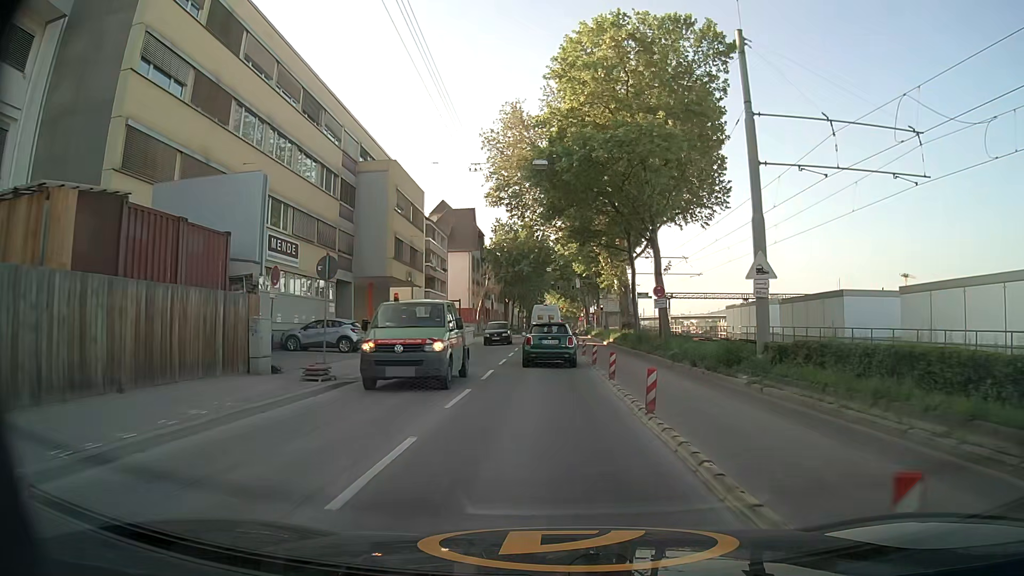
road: secondary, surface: asphalt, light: Day
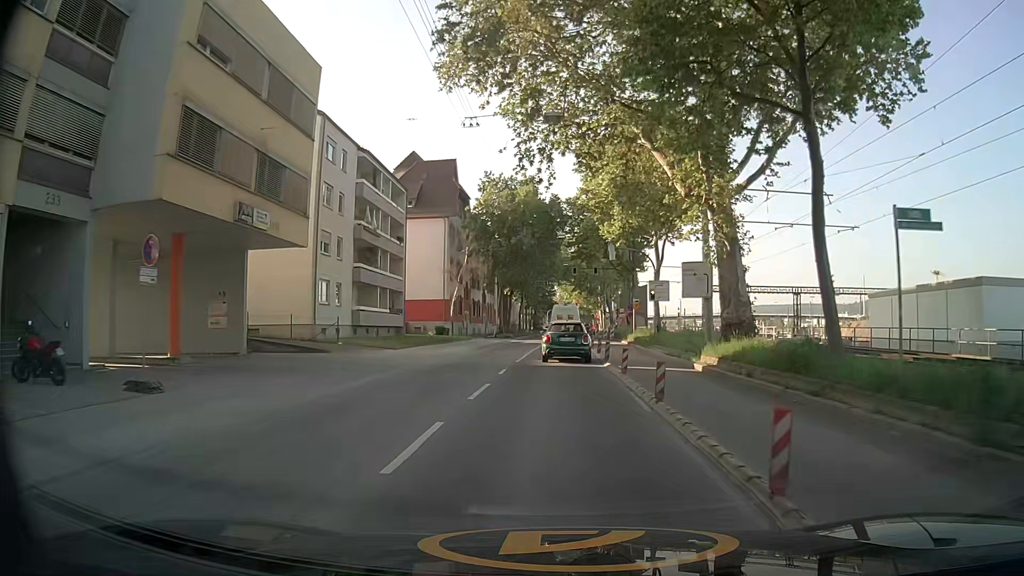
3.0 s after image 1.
(-0.4, +29.8) m; -1°
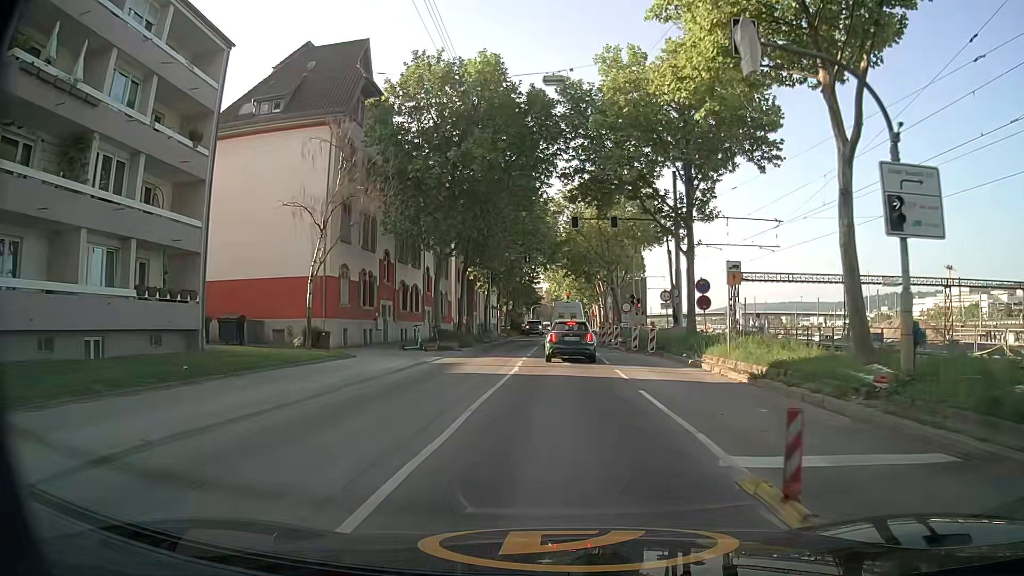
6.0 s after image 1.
(+0.2, +31.0) m; +1°
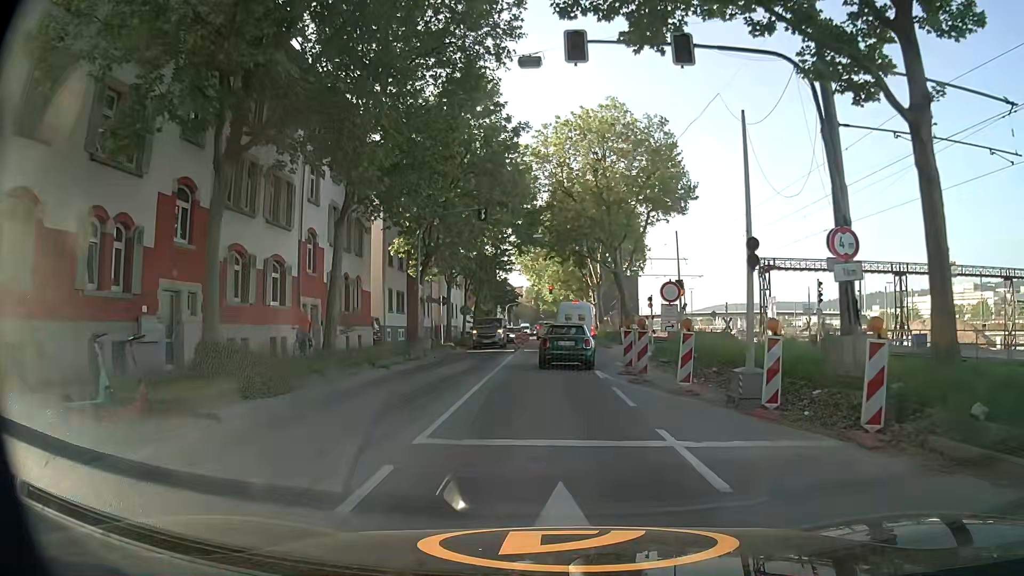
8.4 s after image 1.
(+0.4, +22.9) m; +2°
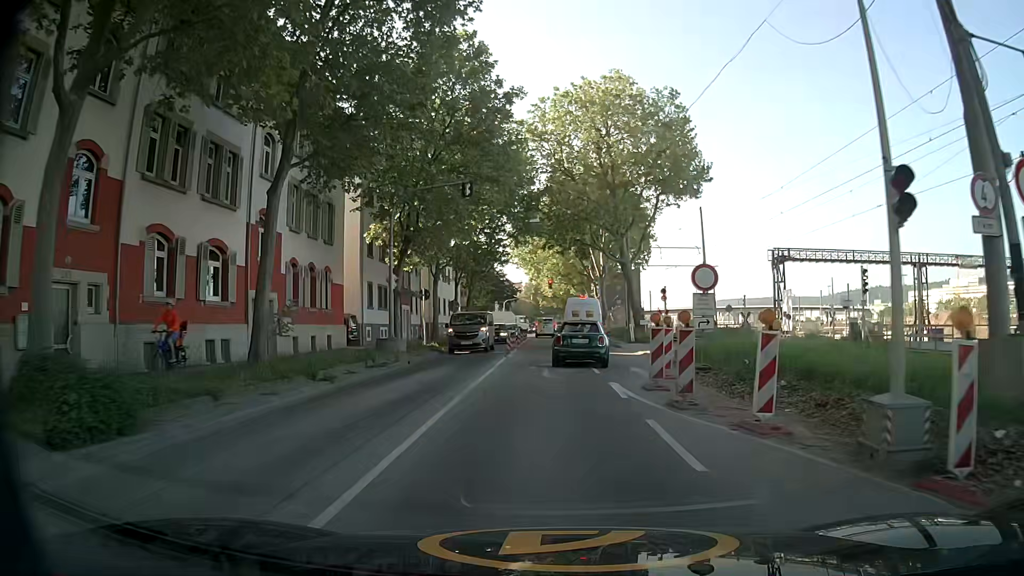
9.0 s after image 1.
(0.0, +5.3) m; 0°
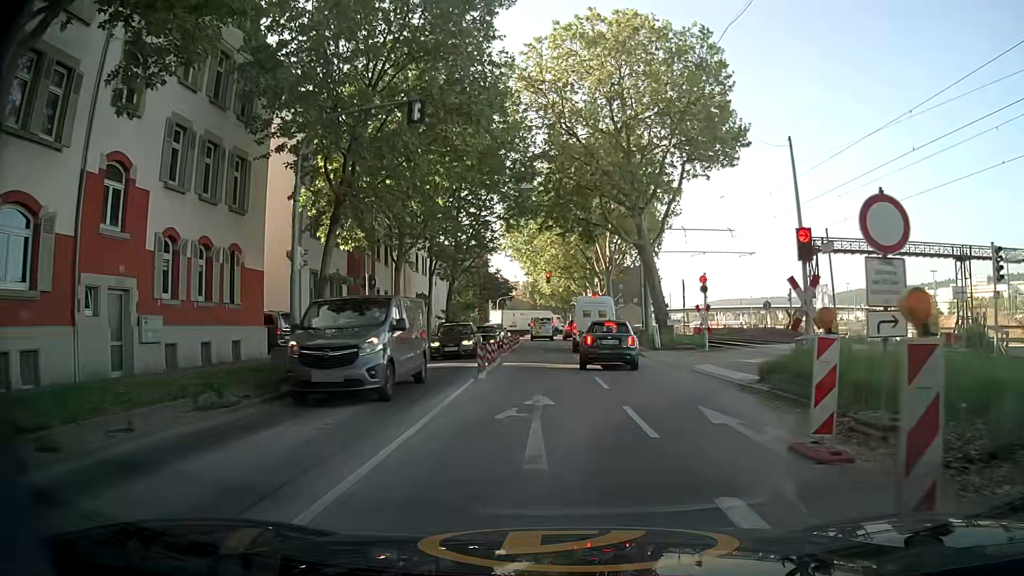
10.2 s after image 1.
(0.0, +10.1) m; -1°
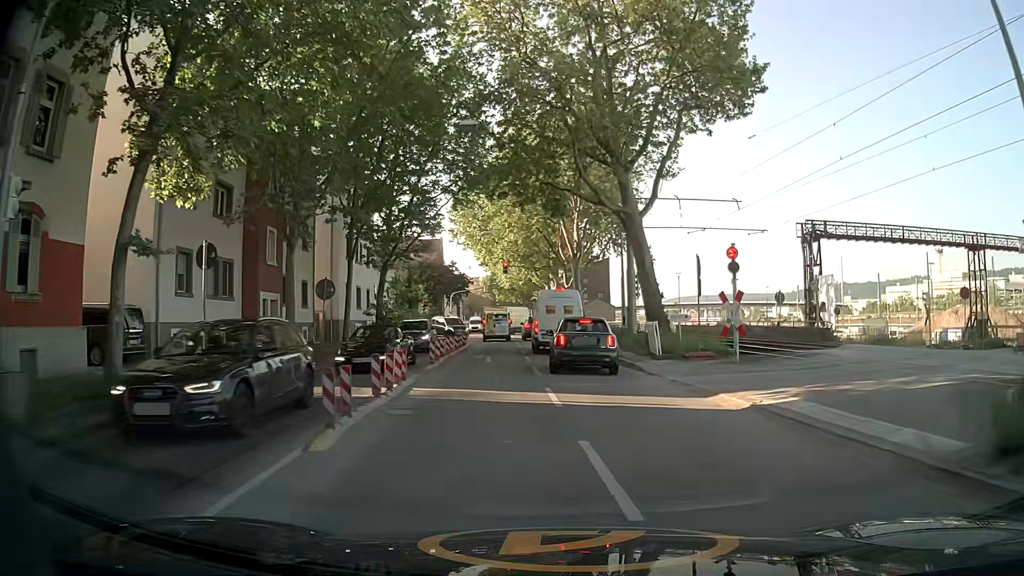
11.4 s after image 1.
(+0.4, +9.4) m; +5°
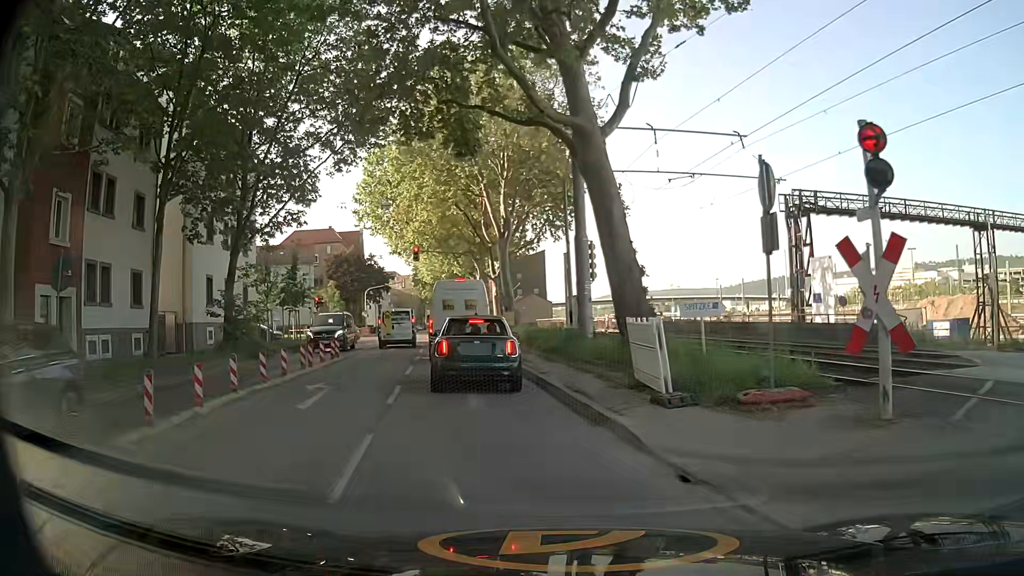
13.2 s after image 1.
(+0.6, +11.3) m; +6°
